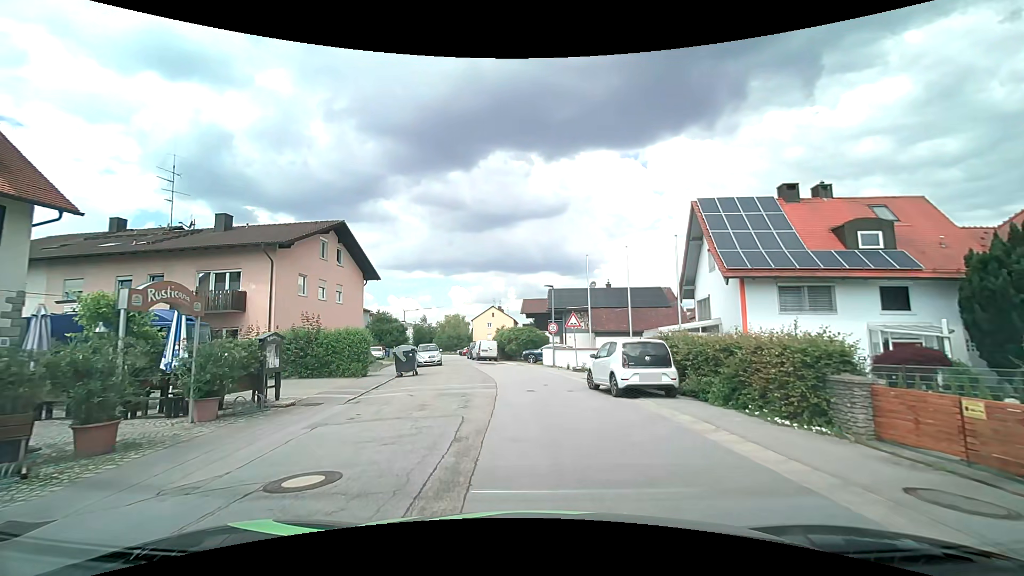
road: residential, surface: asphalt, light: Day
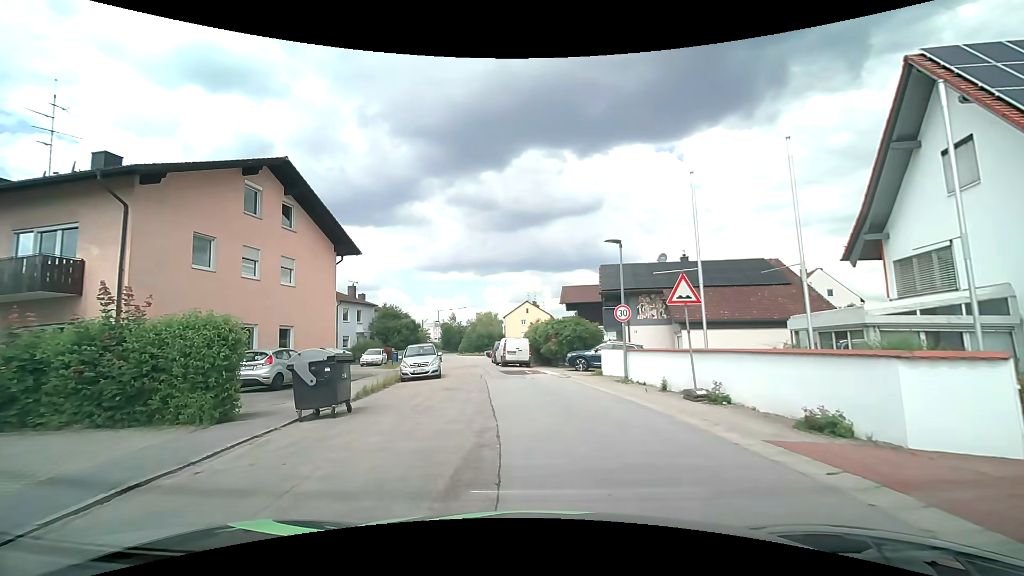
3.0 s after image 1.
(-0.4, +13.2) m; -4°
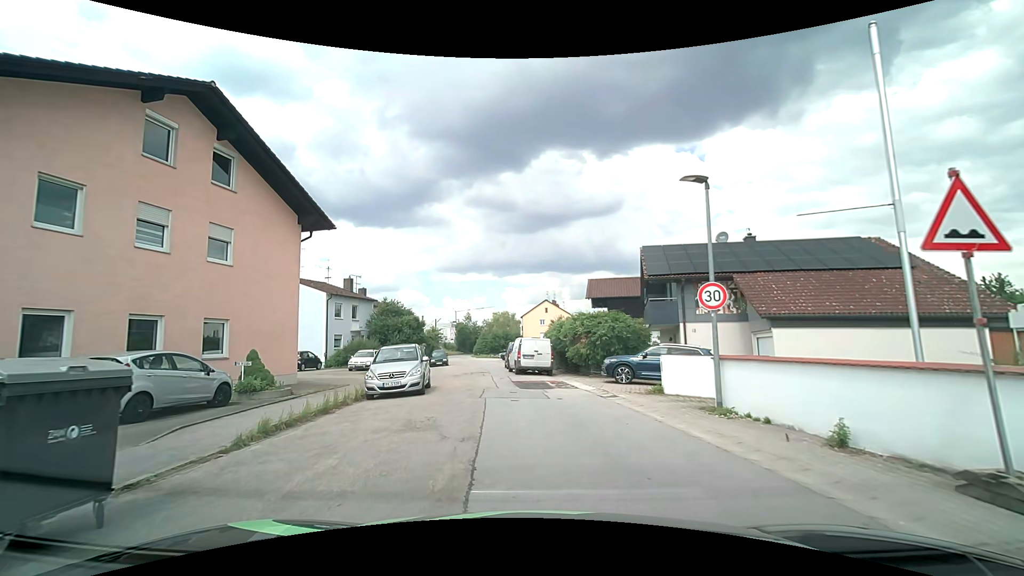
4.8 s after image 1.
(-0.1, +7.1) m; -1°
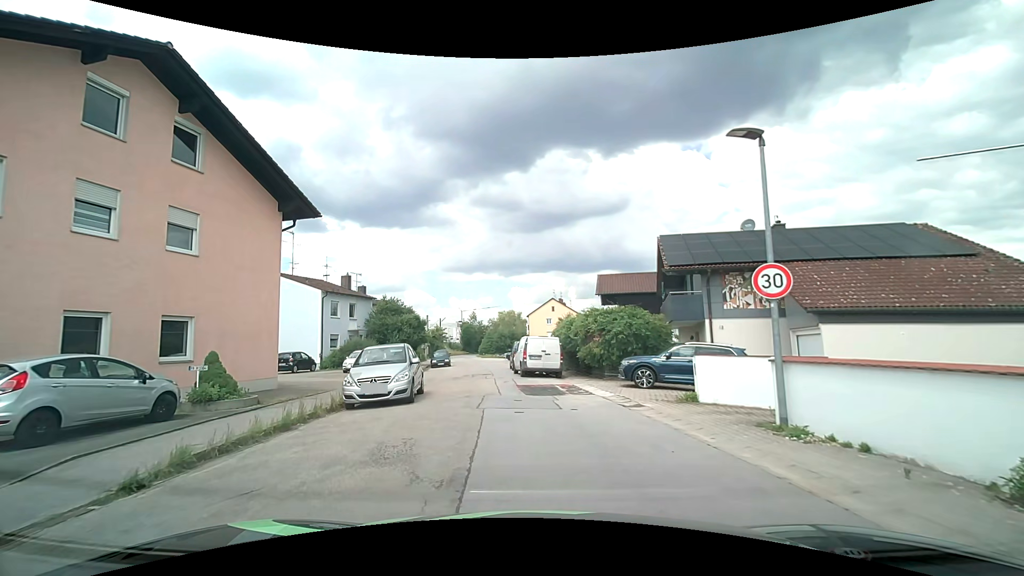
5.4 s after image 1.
(0.0, +2.3) m; -2°
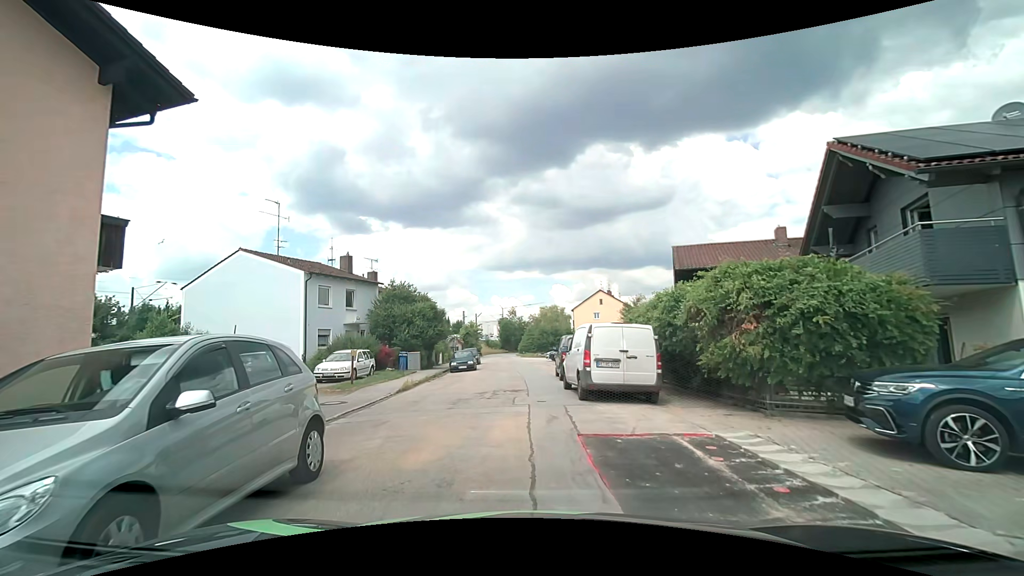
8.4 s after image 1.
(-0.3, +10.6) m; -3°
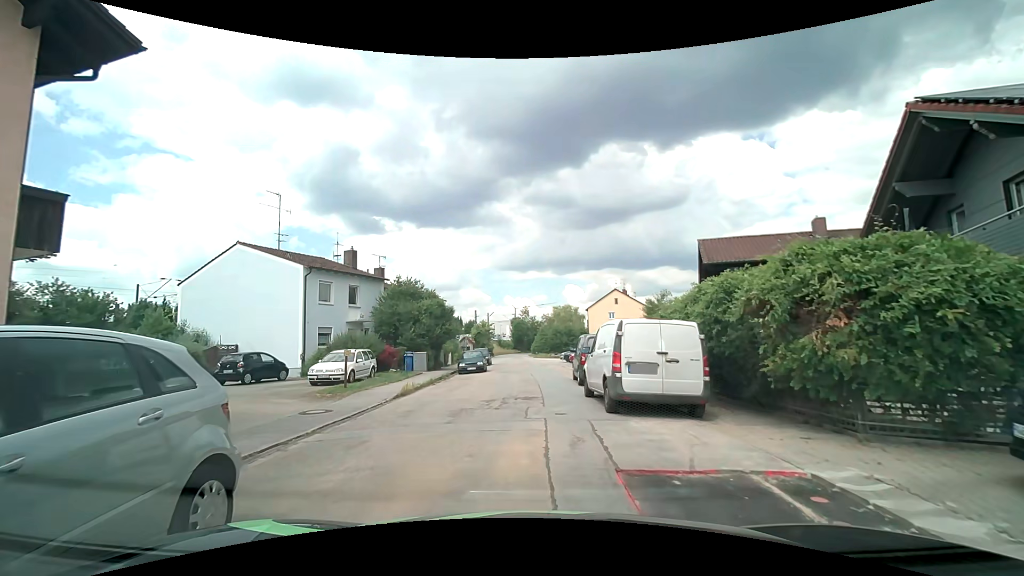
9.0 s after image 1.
(-0.1, +2.1) m; -3°
(0, +10) (-1, +20) (-1, +30) (0, +40) (-1, +50) (-1, +60) (-2, +70) (-2, +80) (-3, +90) (-2, +100) m
